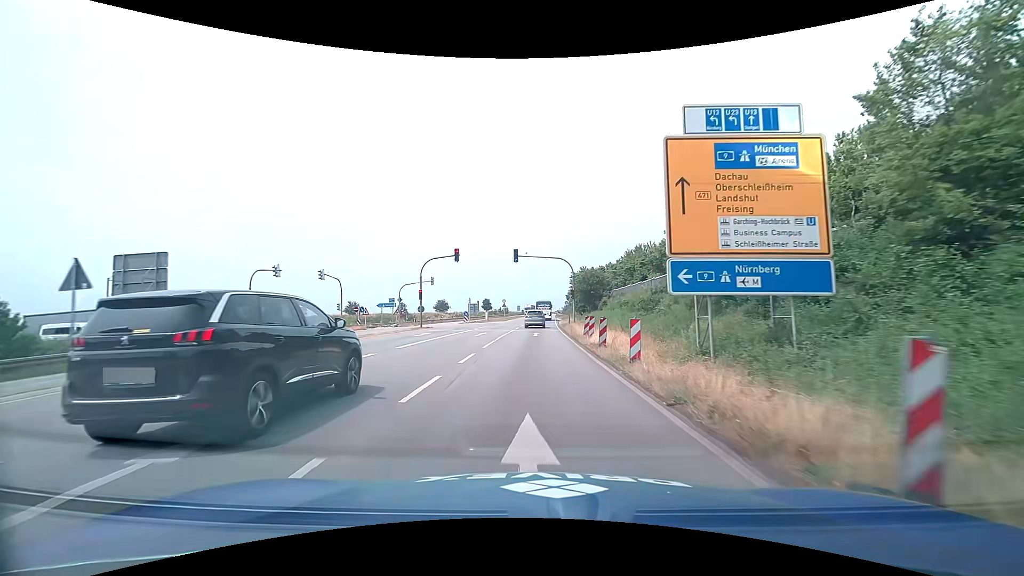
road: primary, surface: asphalt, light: Day
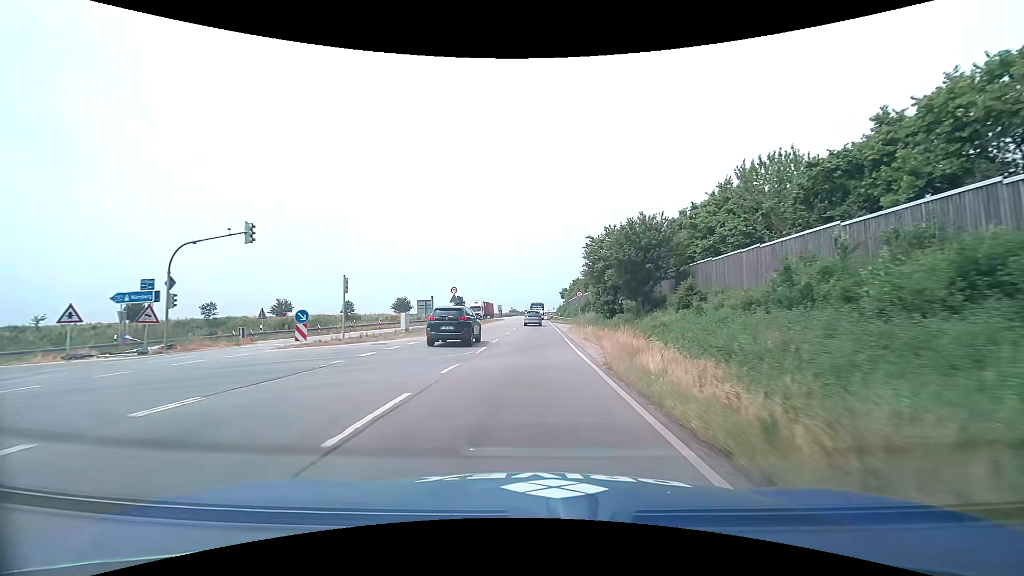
(+0.8, +44.1) m; +2°
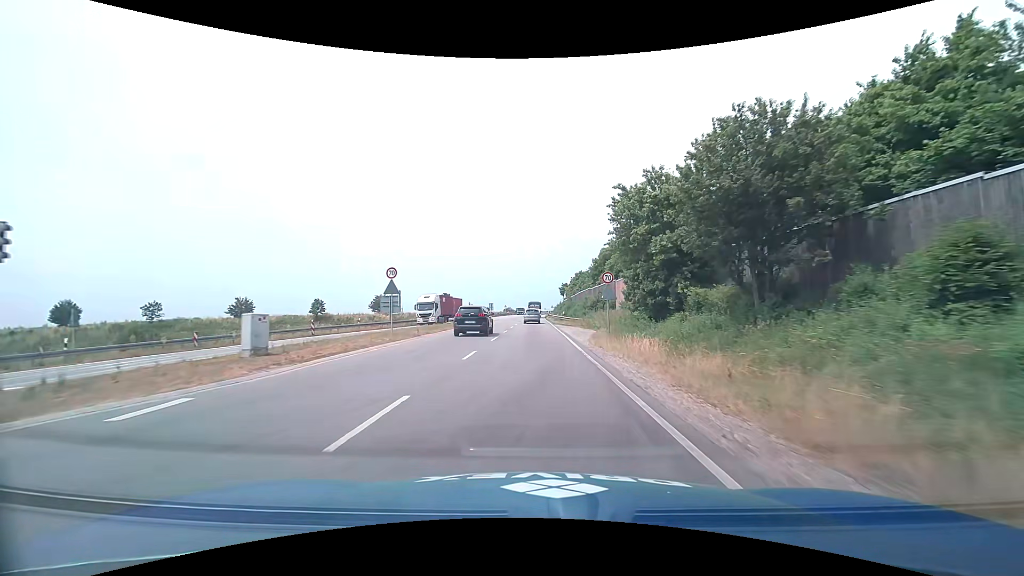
(0.0, +18.4) m; 0°
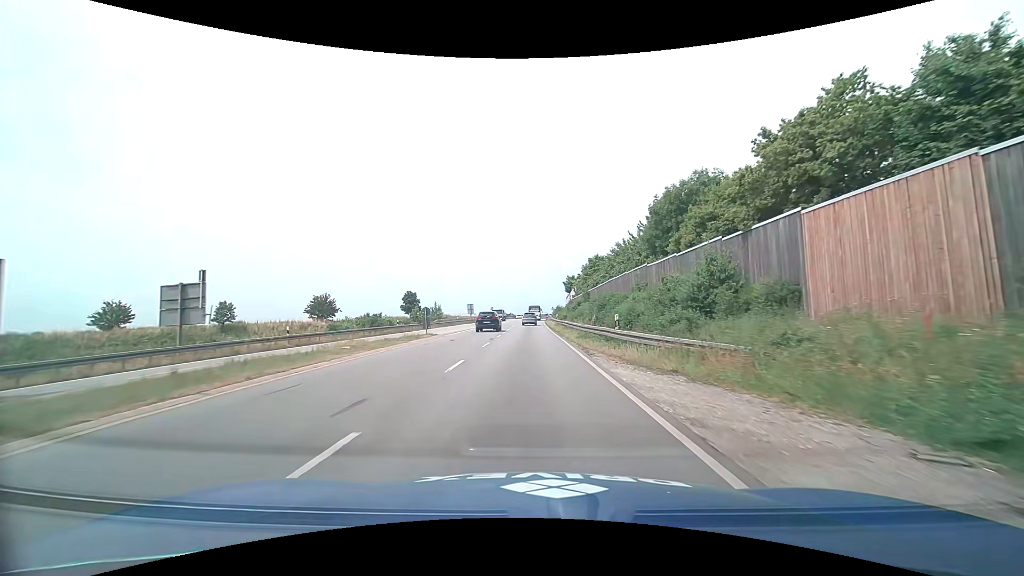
(+0.3, +38.3) m; +1°
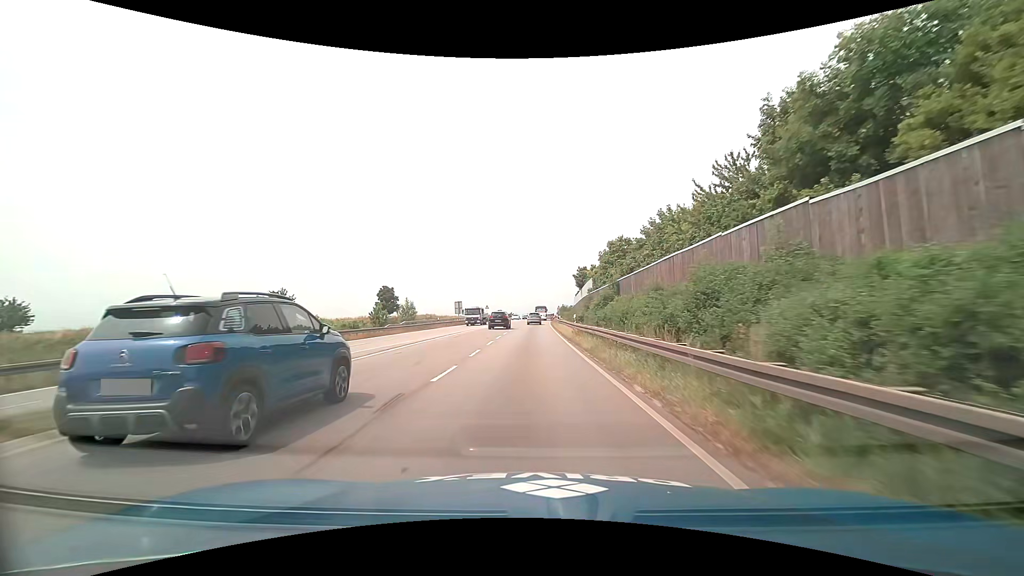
(-0.1, +19.7) m; 0°
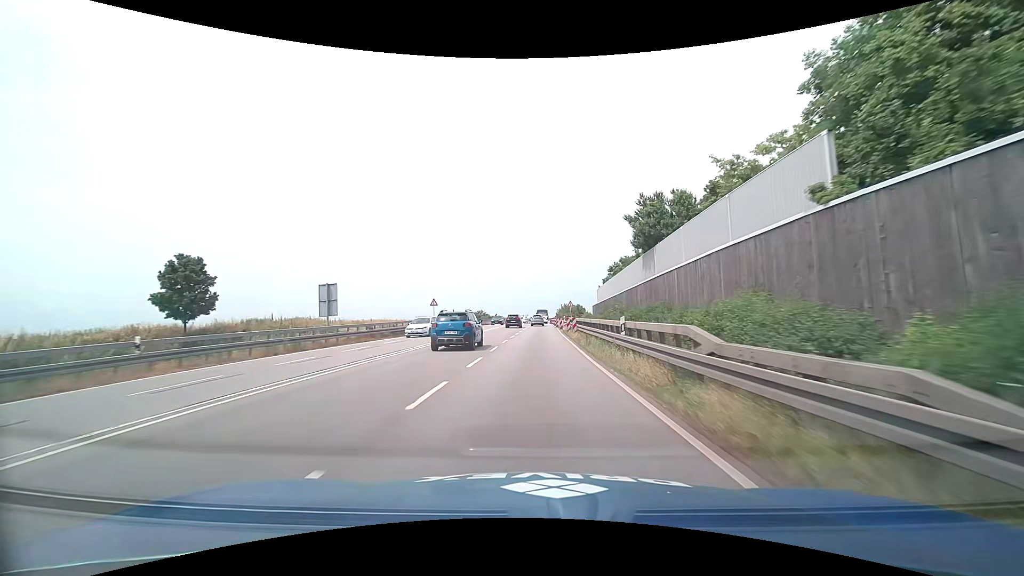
(-0.1, +51.0) m; +1°
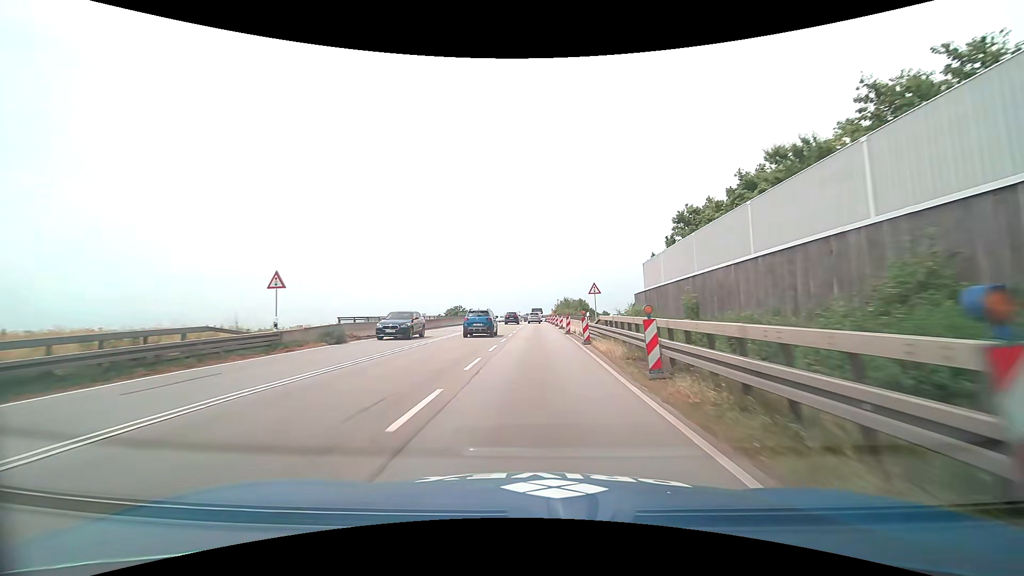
(+0.2, +31.4) m; +1°
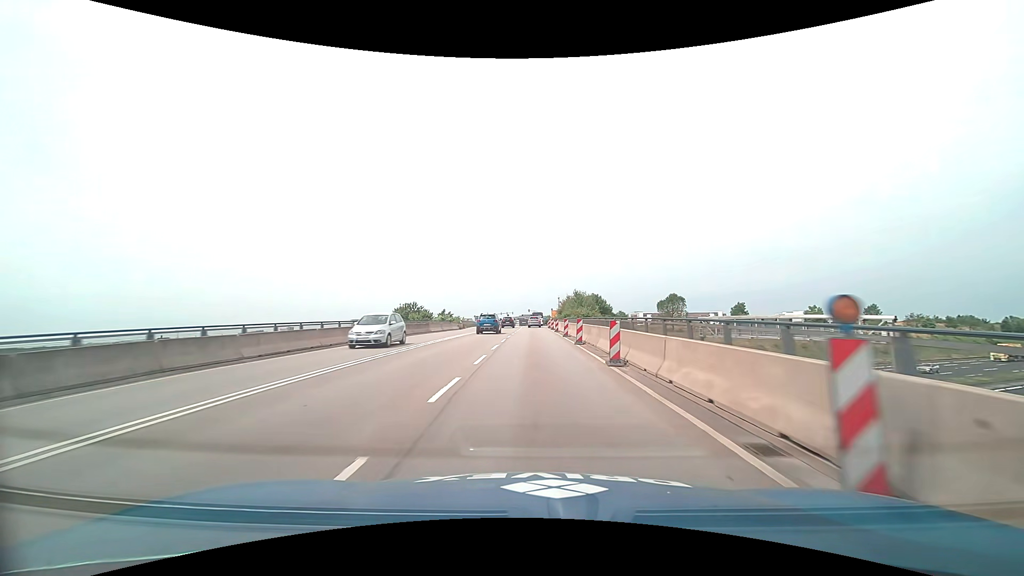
(+0.2, +40.8) m; 0°
(0, +10) (0, +20) (0, +30) (0, +40) (0, +50) (0, +60) (-1, +70) (0, +80) (0, +90) (+1, +100) m
